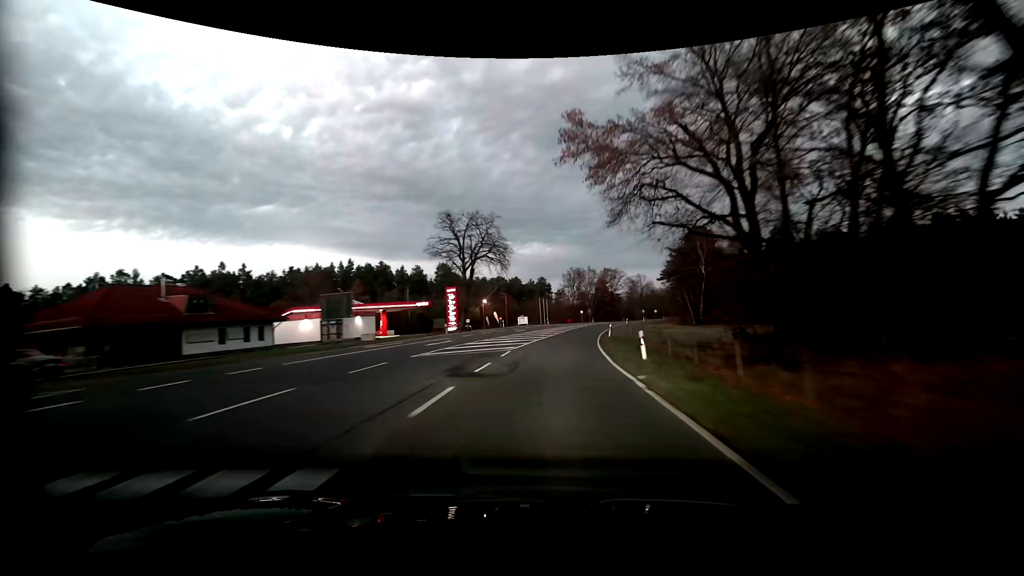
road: primary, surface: asphalt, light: Dusk
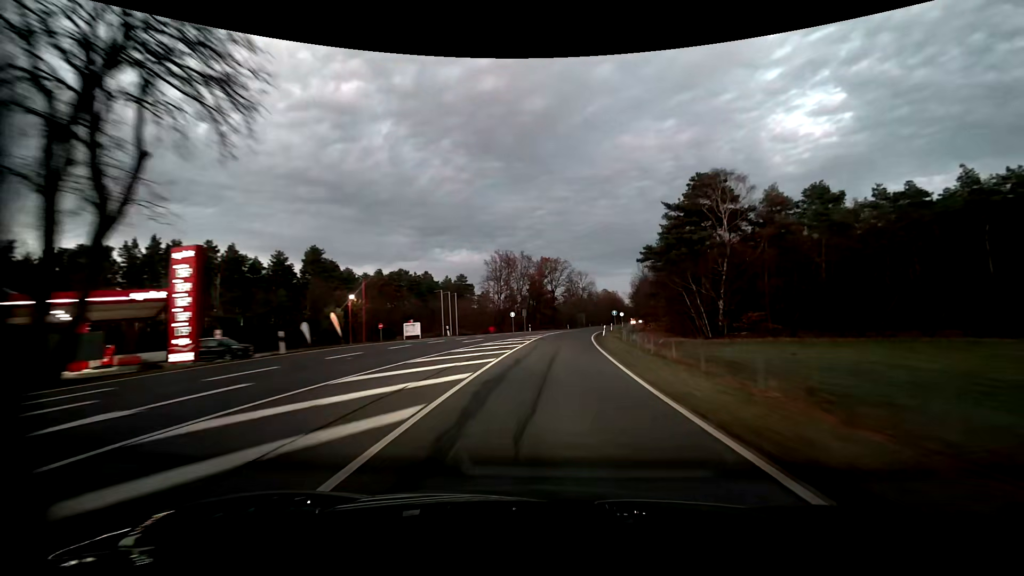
(+3.3, +44.6) m; +8°
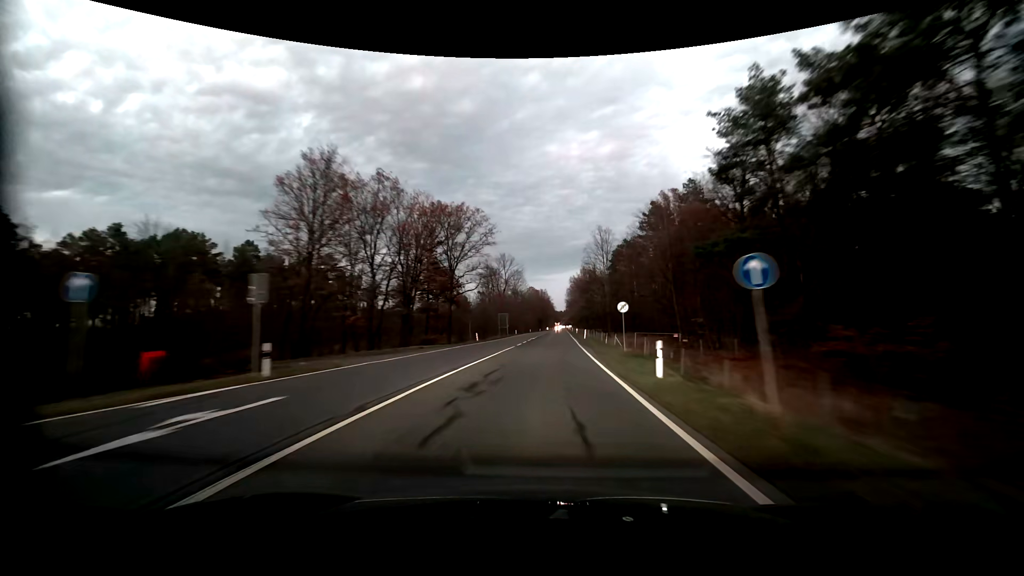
(+4.5, +55.2) m; +9°
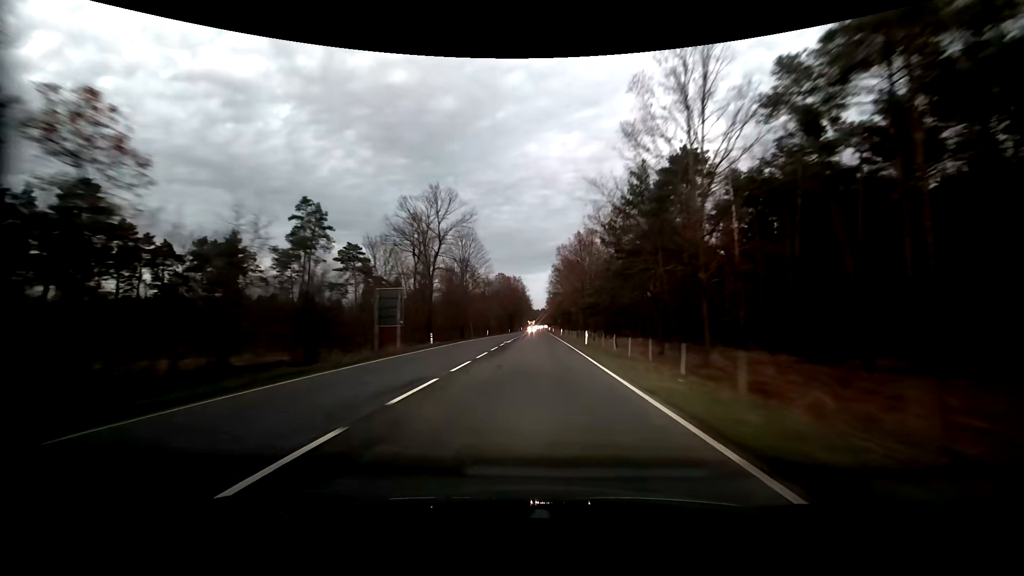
(+2.0, +60.3) m; +3°
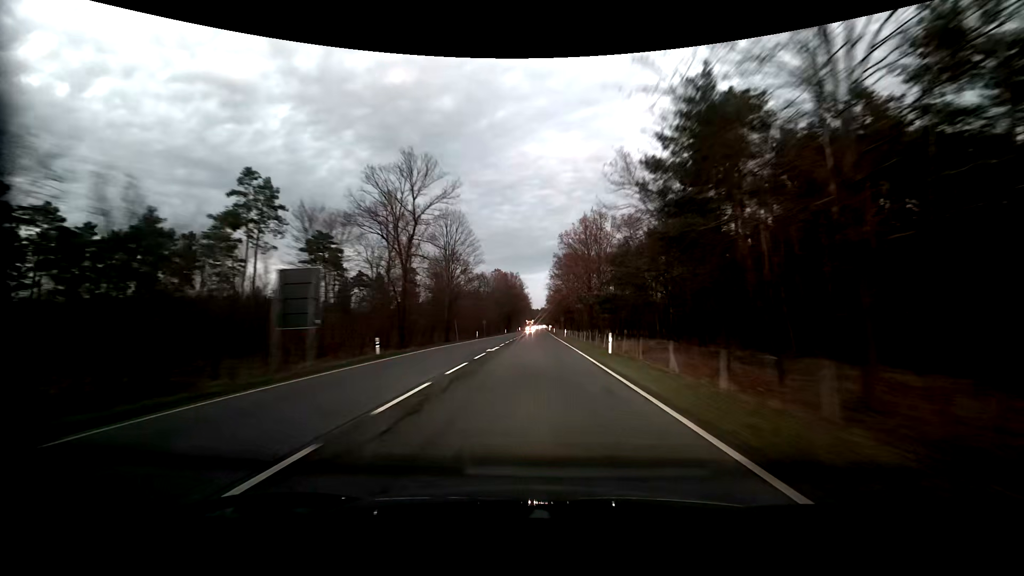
(0.0, +12.9) m; 0°
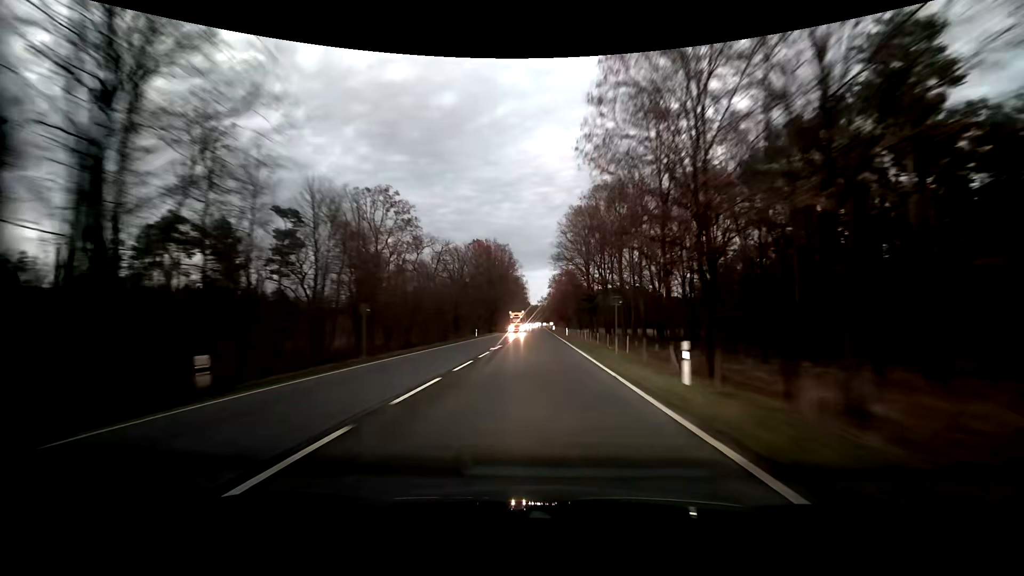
(0.0, +54.3) m; 0°
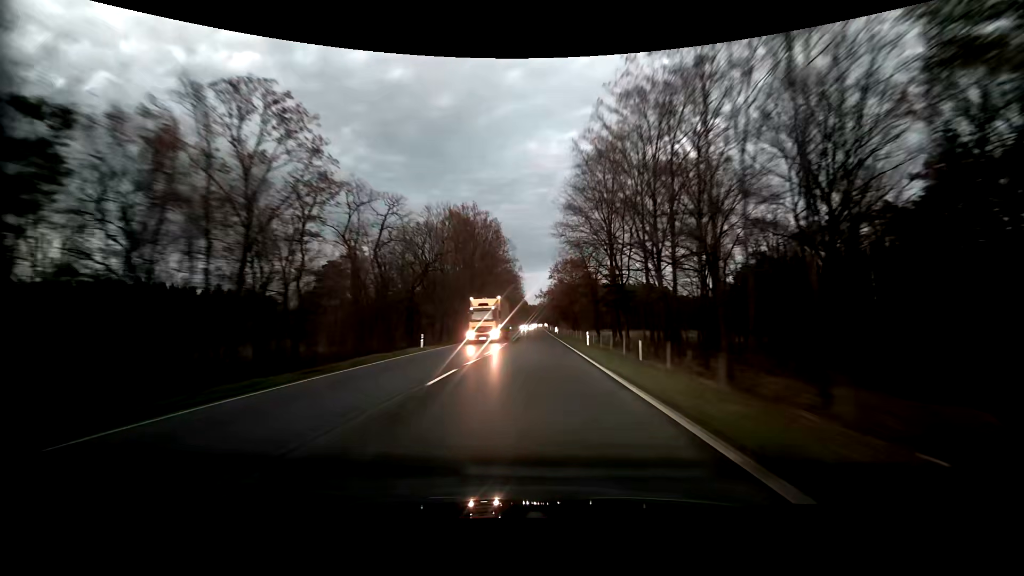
(+0.2, +28.6) m; 0°
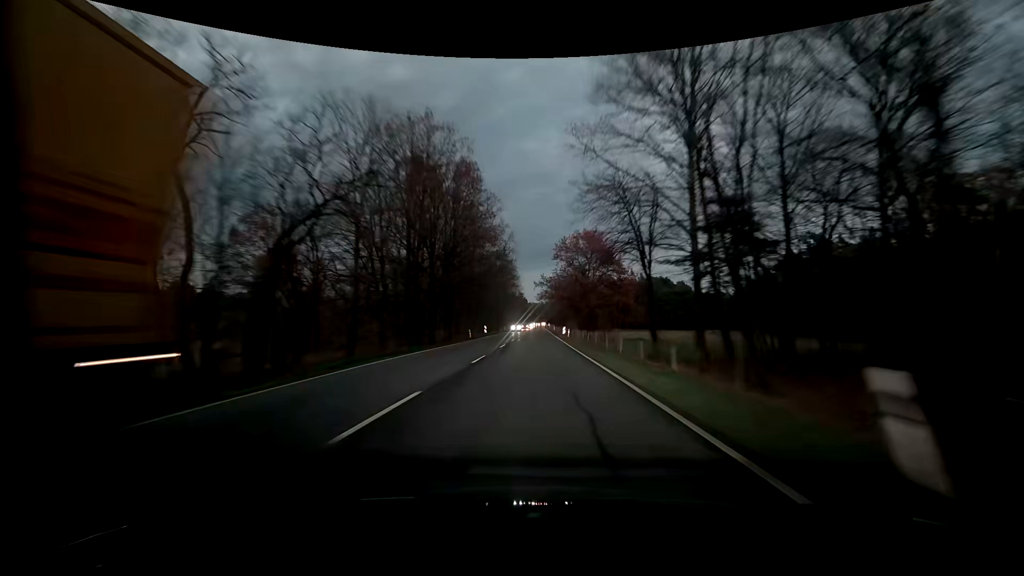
(-0.1, +29.4) m; 0°
(0, +10) (0, +20) (0, +30) (0, +40) (0, +50) (0, +60) (0, +70) (0, +80) (0, +90) (0, +100) m
